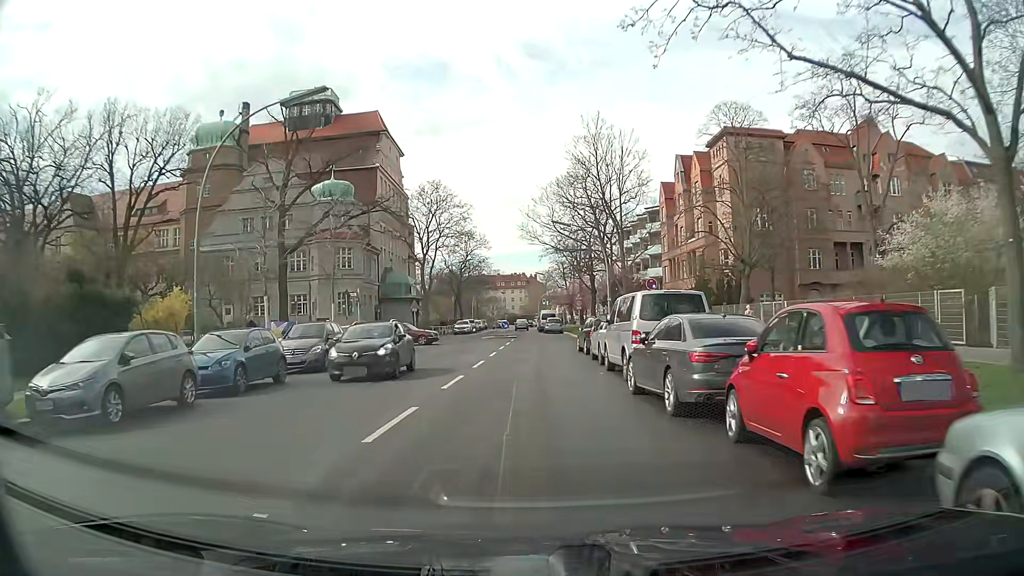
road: tertiary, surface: asphalt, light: Day
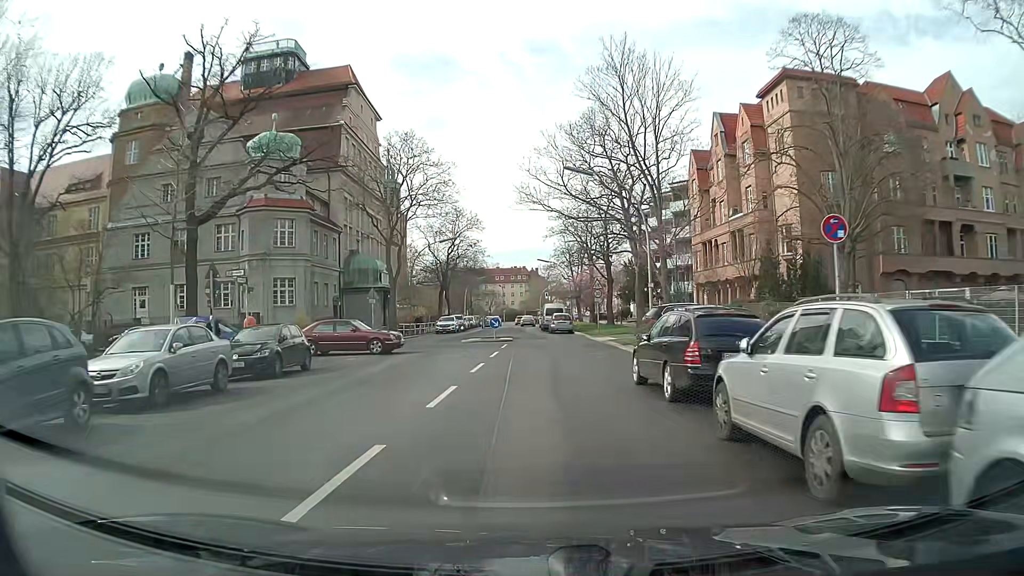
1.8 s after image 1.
(-0.1, +15.6) m; 0°
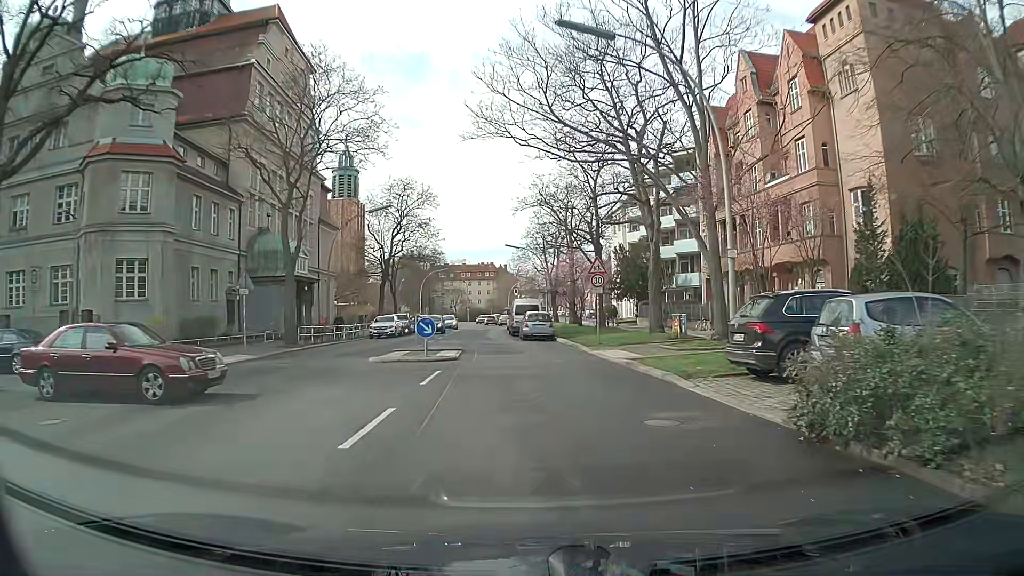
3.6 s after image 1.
(+0.1, +15.5) m; +2°
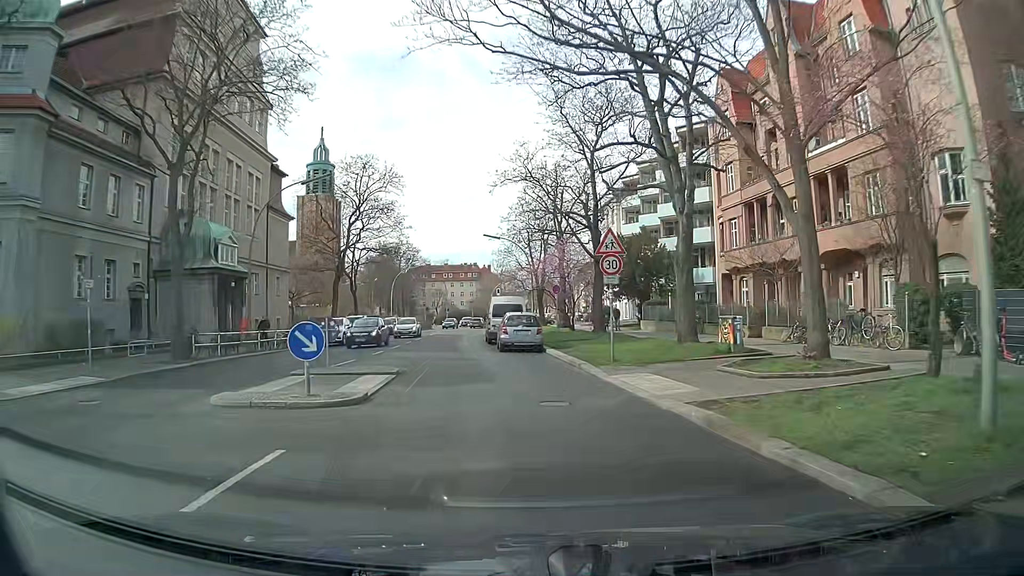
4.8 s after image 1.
(+0.2, +9.4) m; +1°
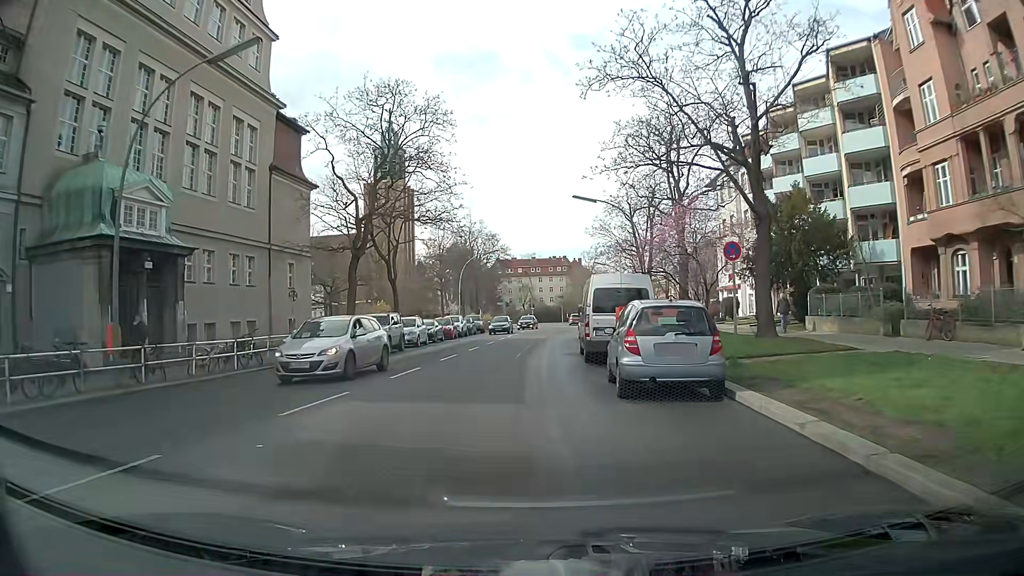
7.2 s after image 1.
(-0.9, +15.8) m; -8°
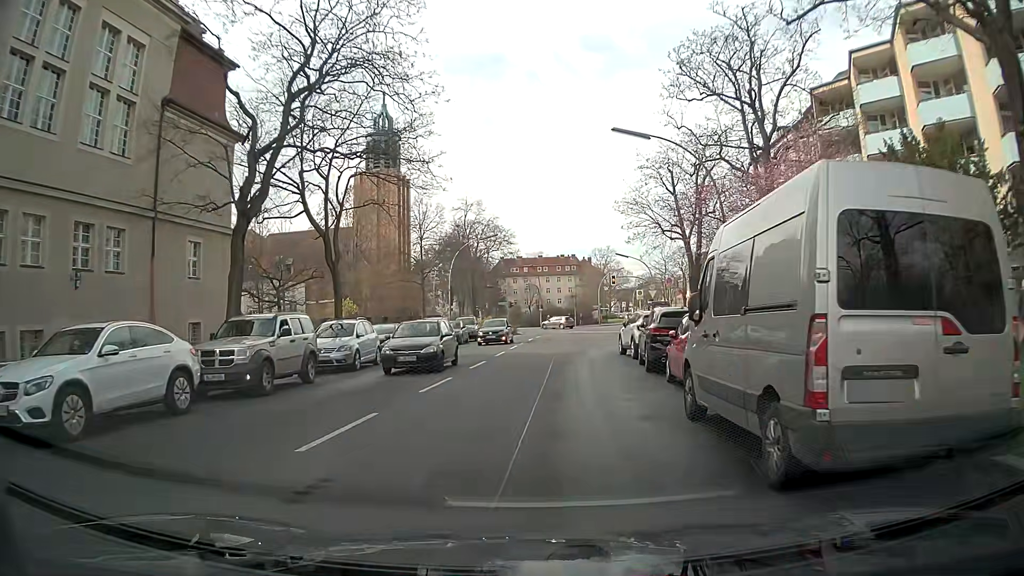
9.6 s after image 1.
(-0.4, +14.4) m; -1°
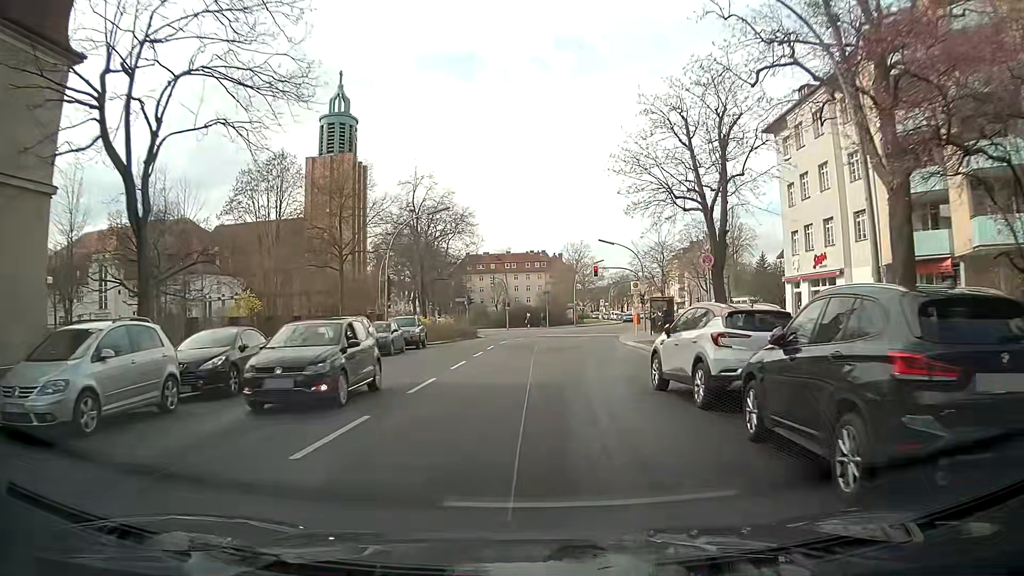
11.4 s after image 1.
(+0.3, +12.4) m; +3°
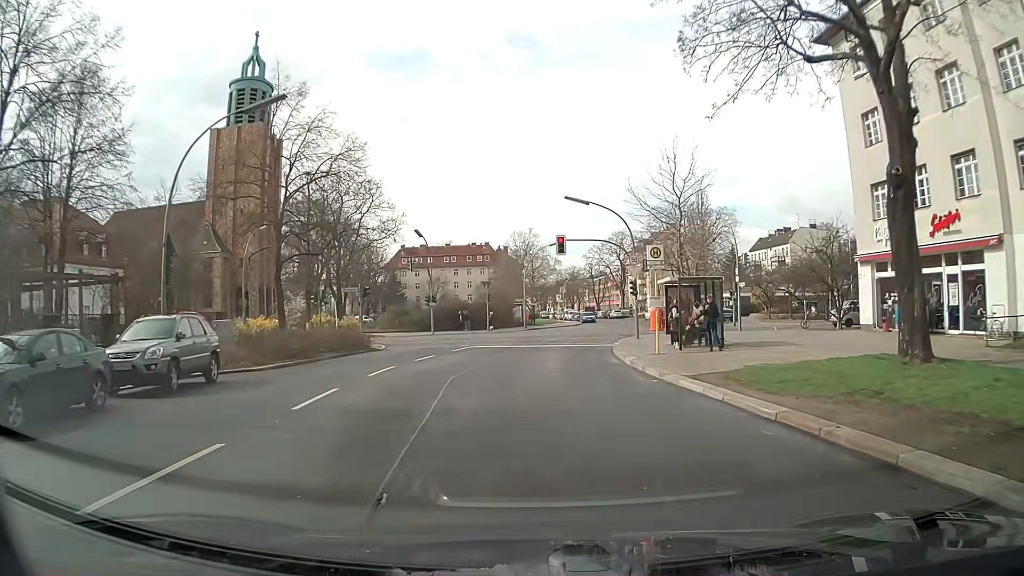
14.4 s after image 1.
(+0.6, +20.2) m; +5°
